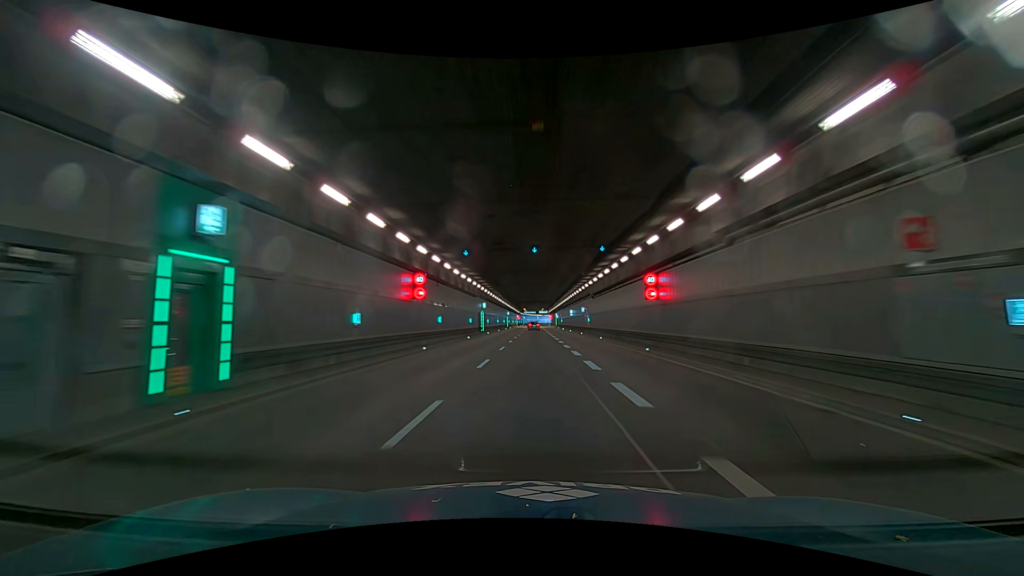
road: trunk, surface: asphalt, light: Day
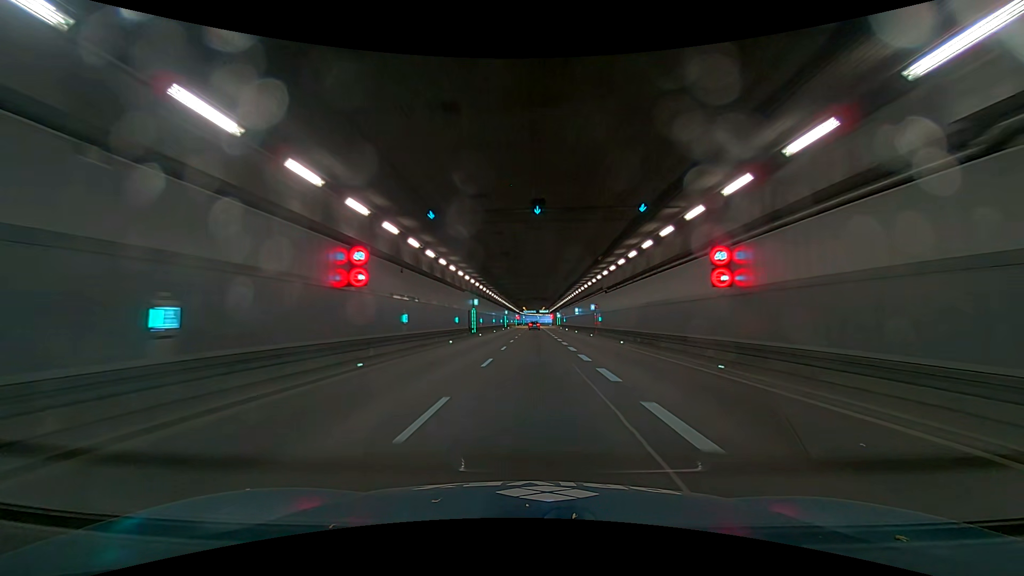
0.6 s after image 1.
(0.0, +8.8) m; 0°
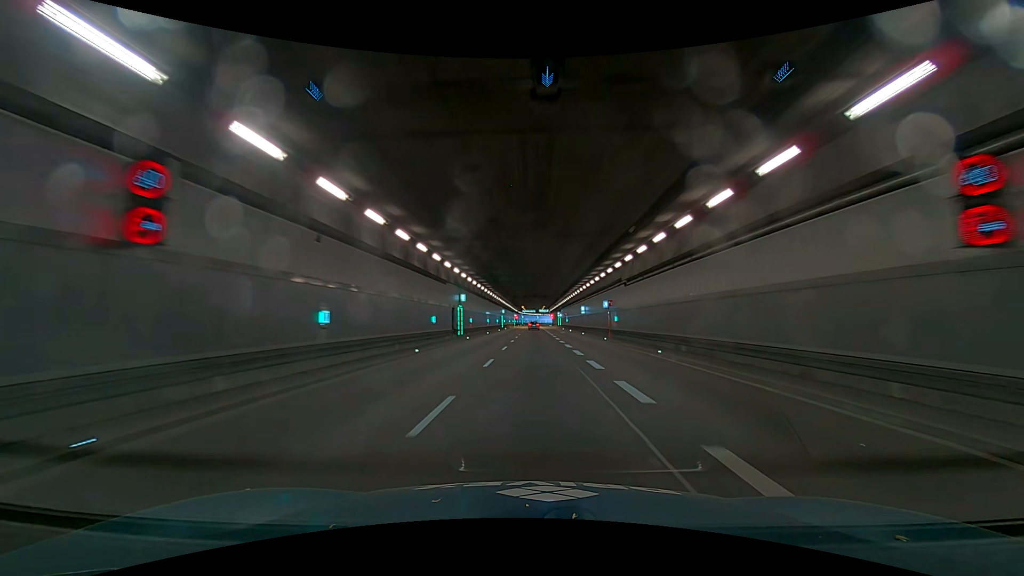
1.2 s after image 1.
(0.0, +8.9) m; 0°
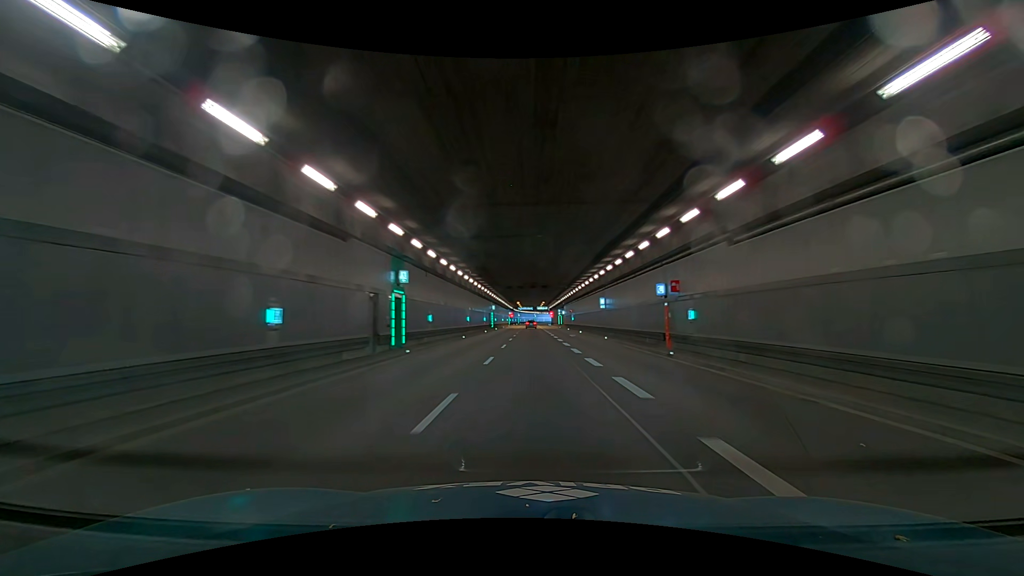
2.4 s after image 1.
(0.0, +17.9) m; 0°
